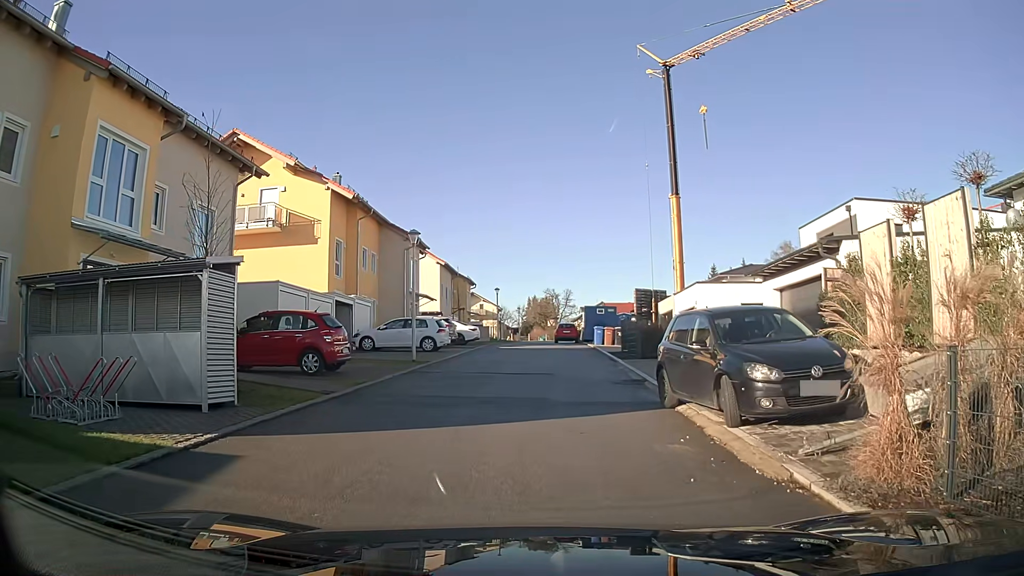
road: residential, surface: asphalt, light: Day
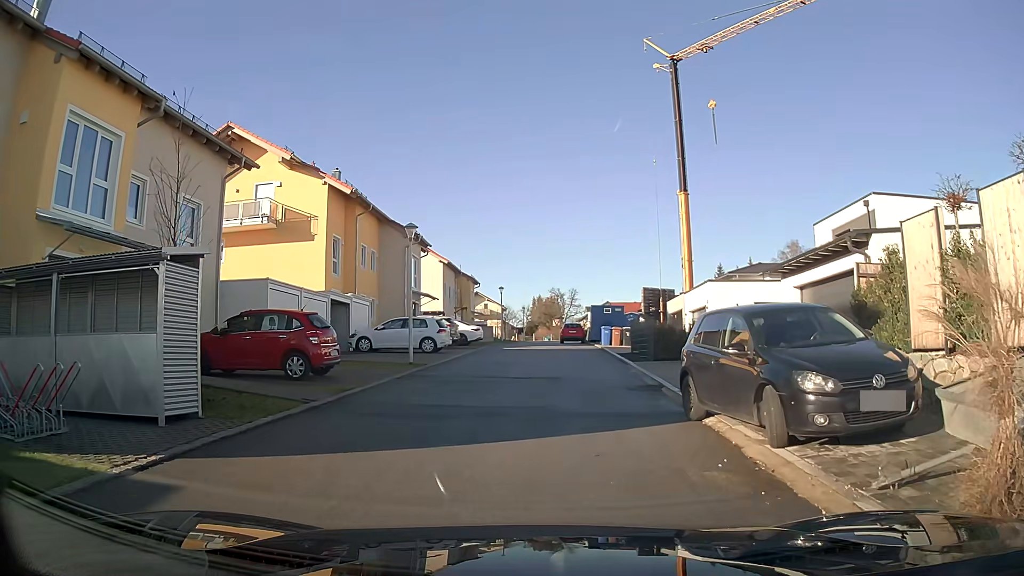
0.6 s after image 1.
(0.0, +1.4) m; -1°
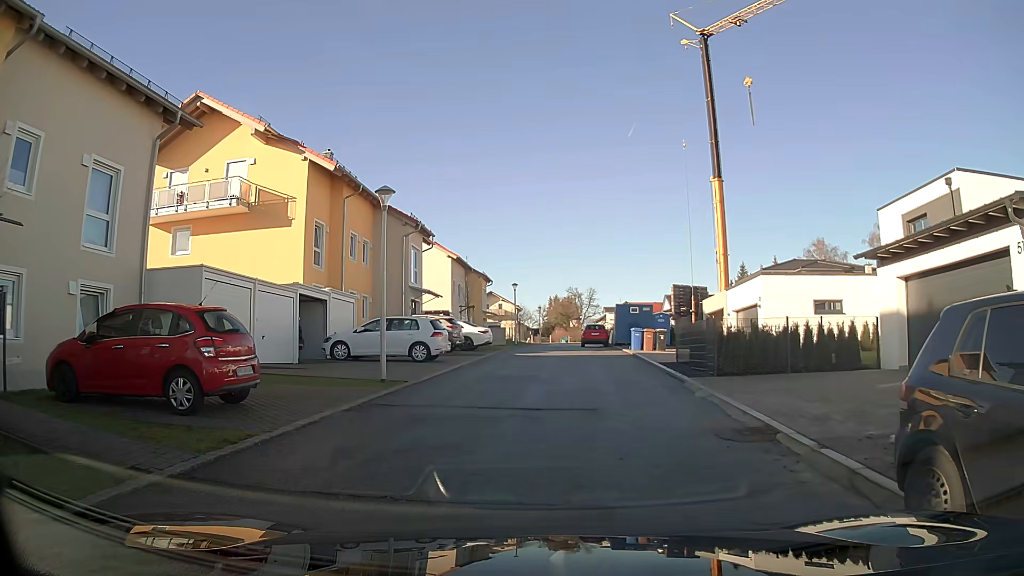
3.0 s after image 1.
(-0.1, +5.7) m; -1°
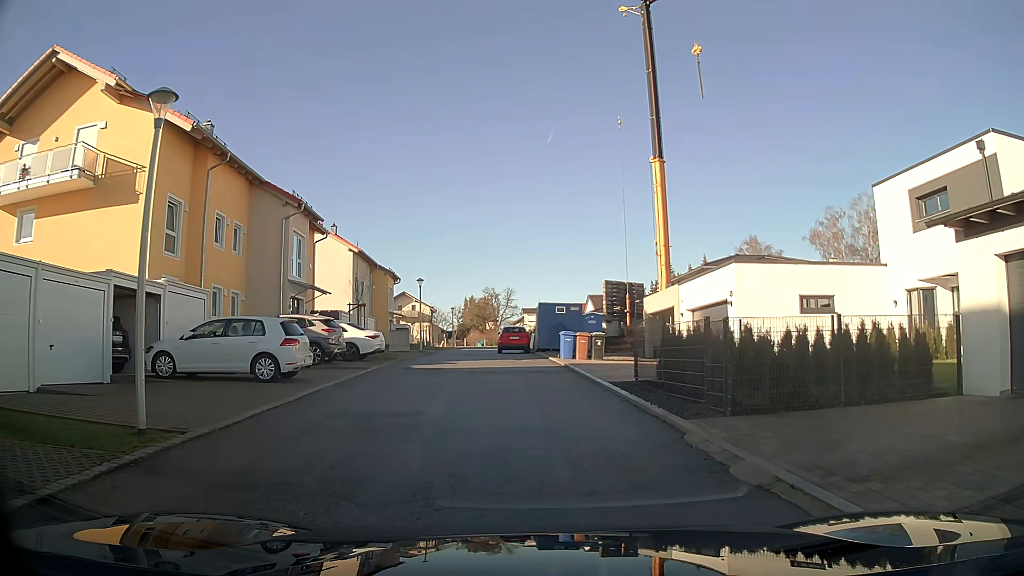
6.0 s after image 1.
(+0.3, +6.7) m; +7°
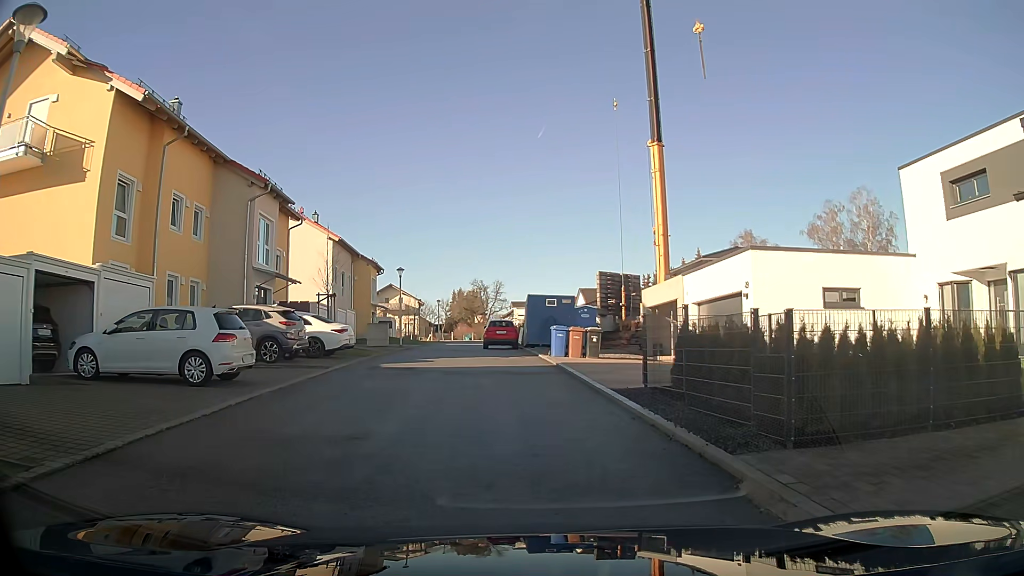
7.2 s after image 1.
(+0.1, +2.8) m; +1°
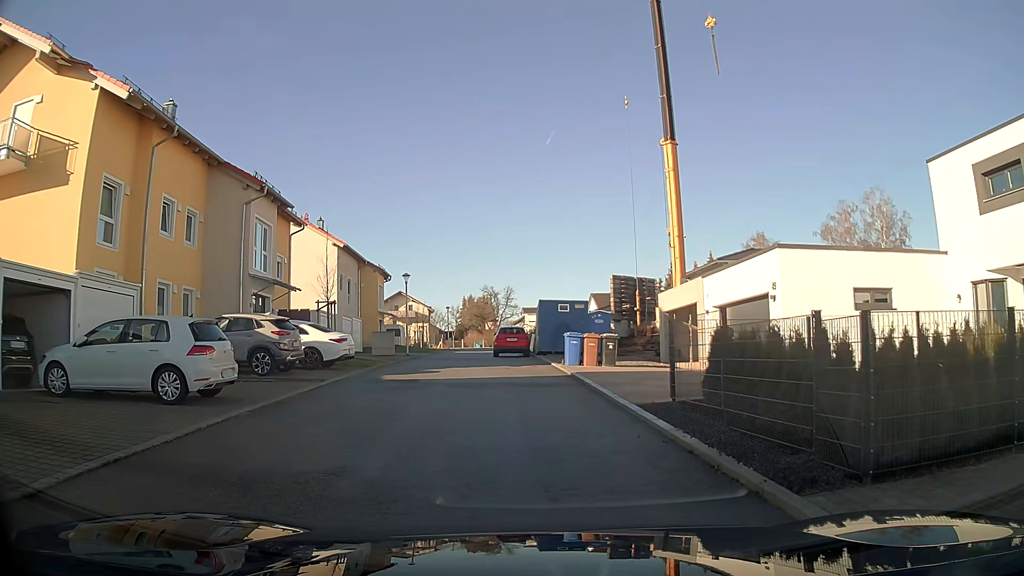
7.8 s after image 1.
(0.0, +1.4) m; -3°
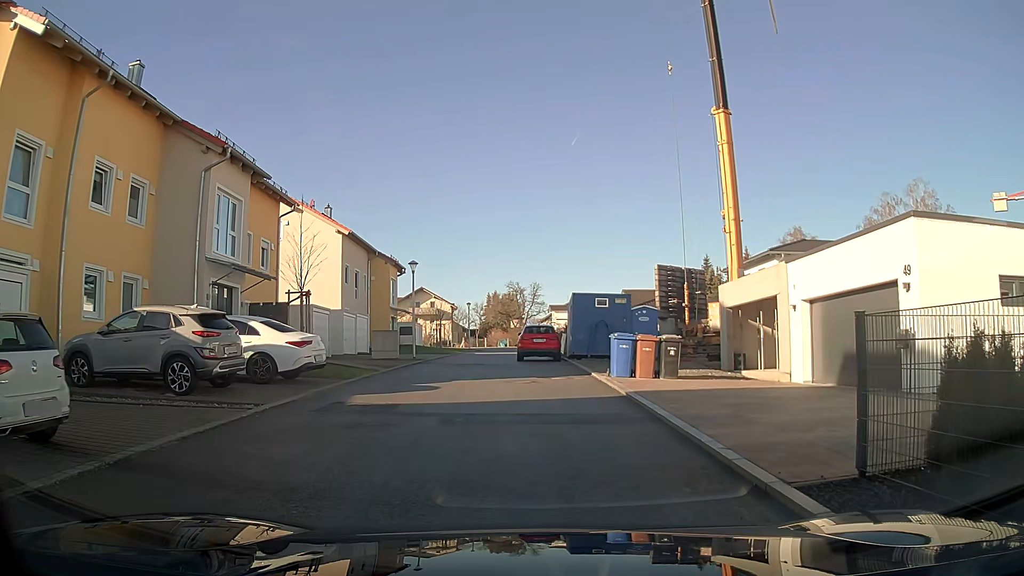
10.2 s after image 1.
(-0.1, +5.6) m; -1°
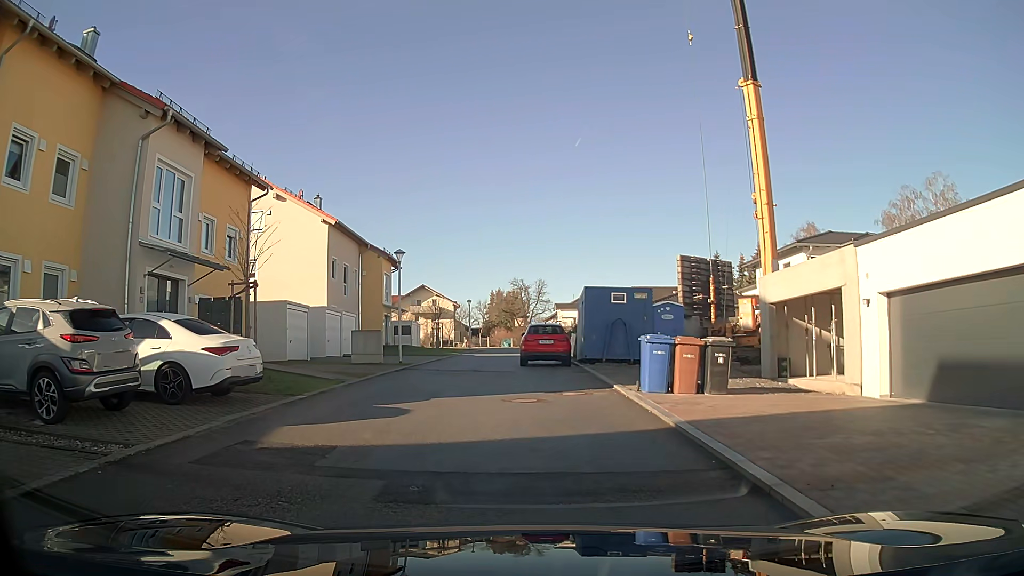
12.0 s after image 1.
(0.0, +4.0) m; -1°
(0, +10) (-2, +20) (-3, +30) (-1, +40) (-1, +50) (-1, +60) (-3, +69) (-12, +73) (-22, +72) (-32, +72) m
